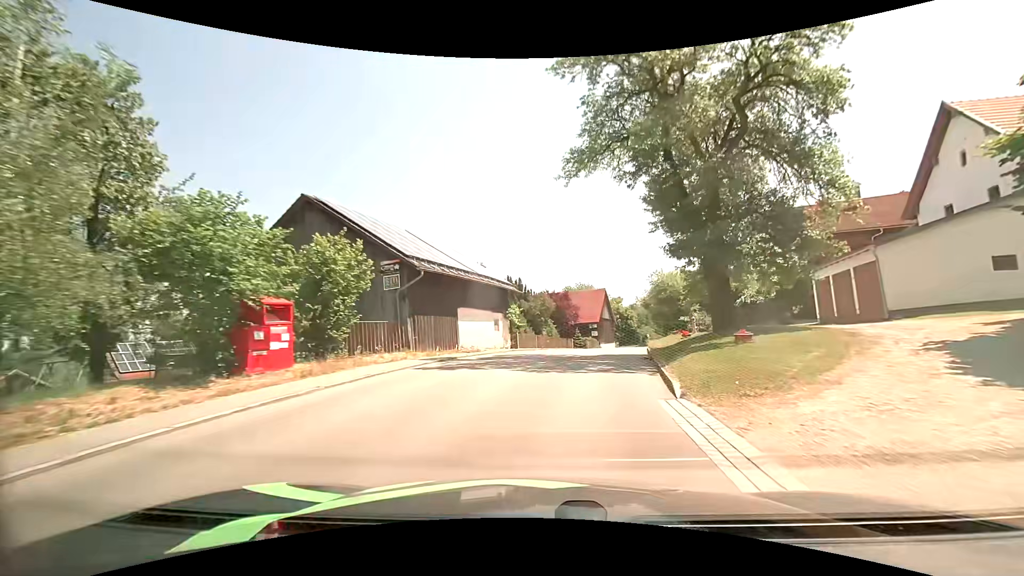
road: secondary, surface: asphalt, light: Day
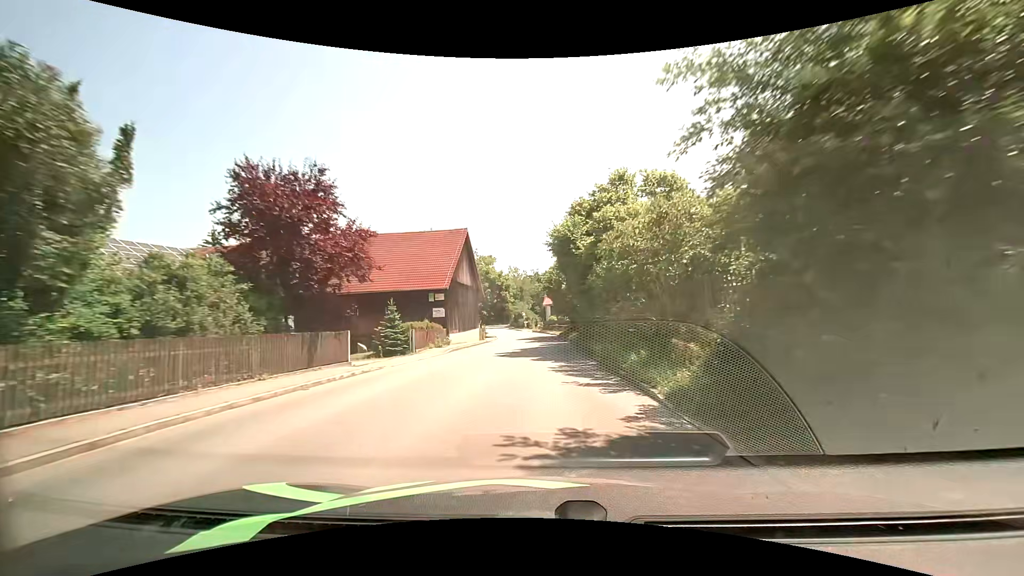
(+4.9, +35.9) m; +14°
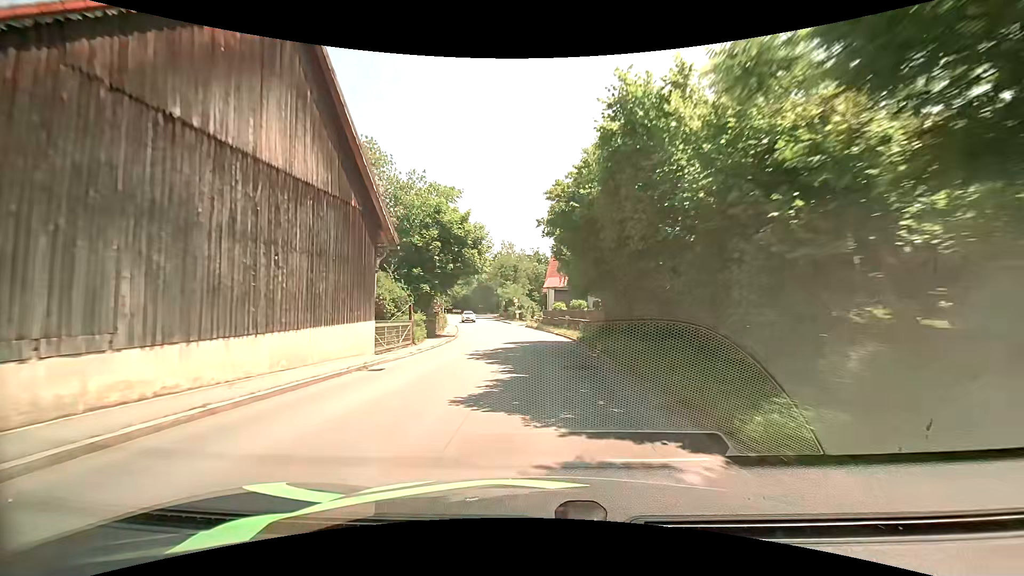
(+0.5, +29.1) m; +1°
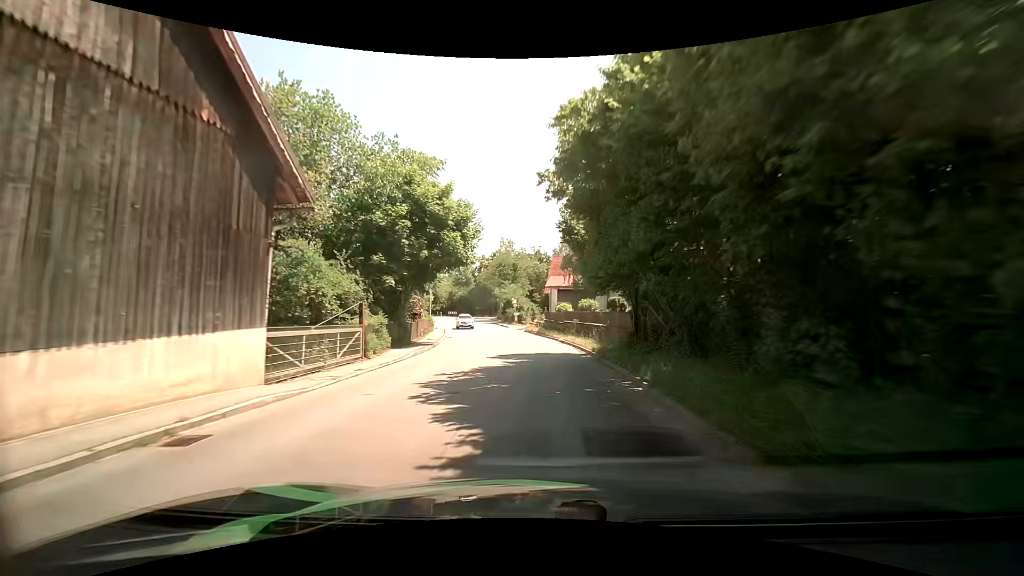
(0.0, +7.2) m; 0°
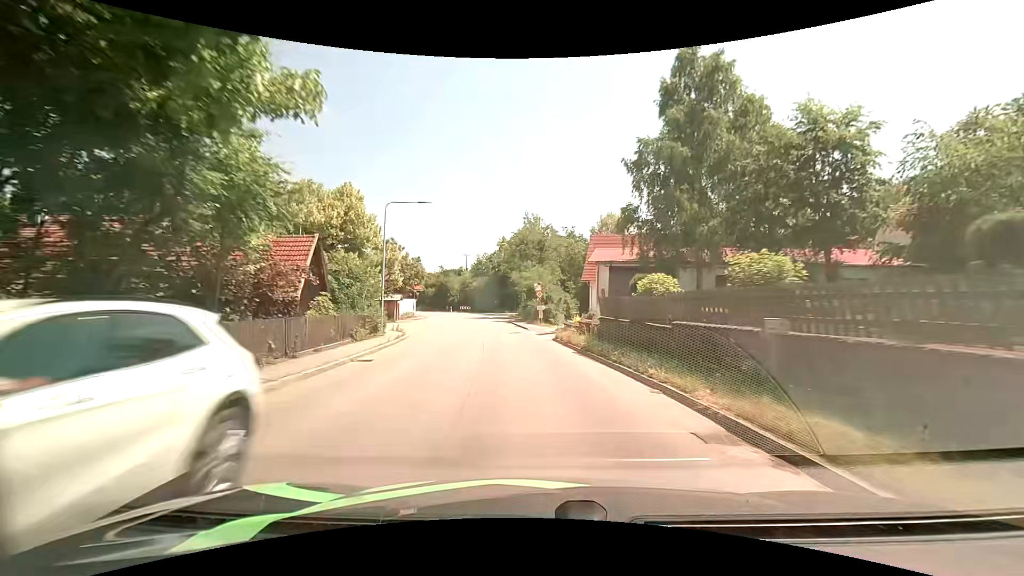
(-0.4, +22.3) m; -4°
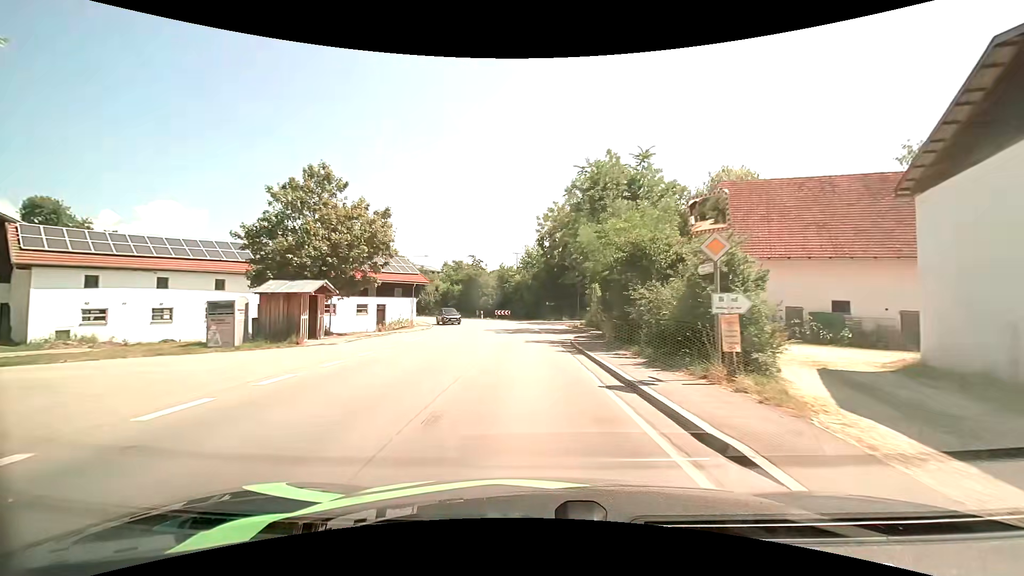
(-1.8, +29.8) m; -6°
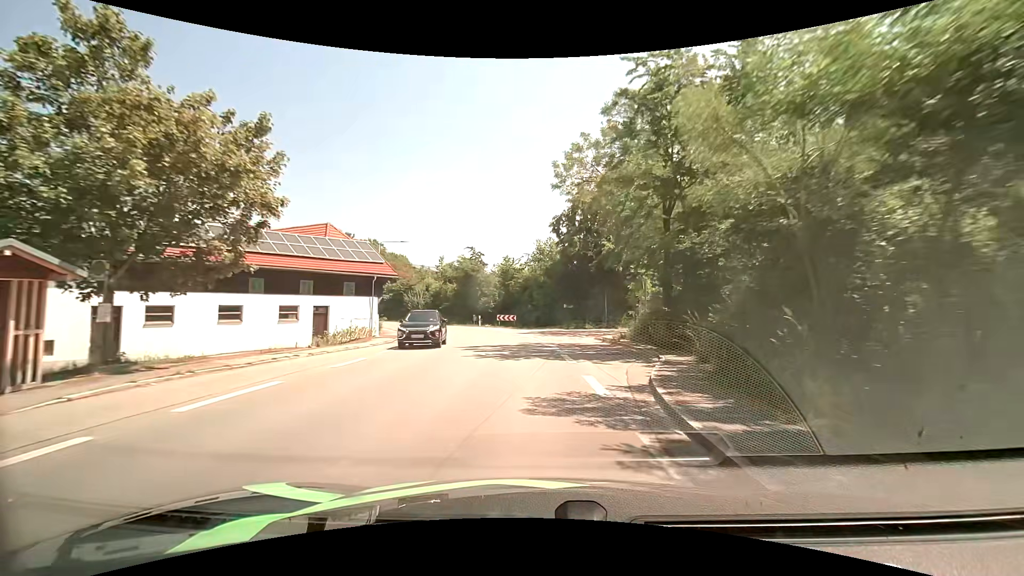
(-0.3, +14.2) m; -2°
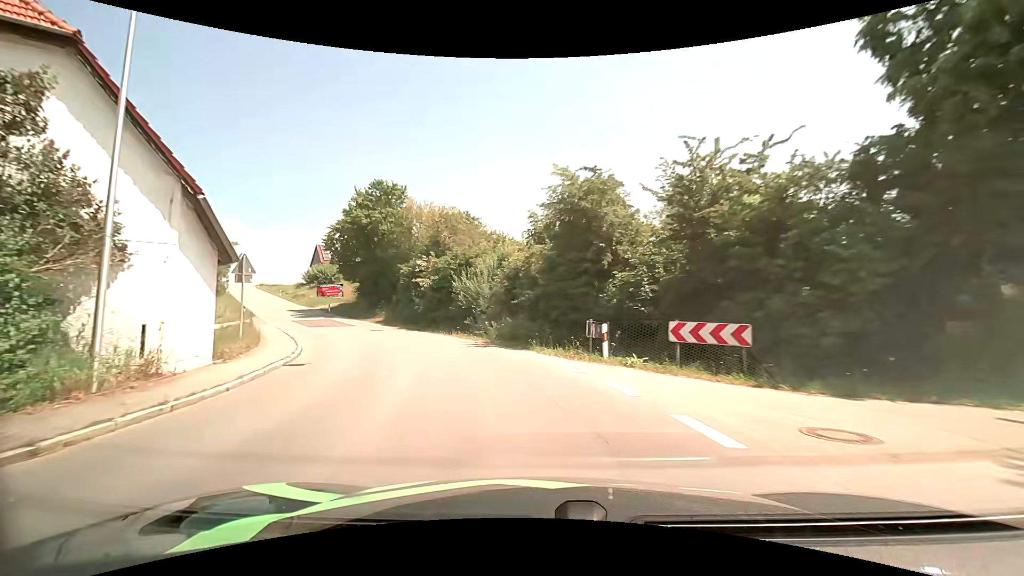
(-2.8, +33.6) m; -15°
(-1, +10) (-4, +19) (-9, +28) (-14, +37) (-20, +45) (-26, +53) (-32, +61) (-38, +69) (-44, +77) (-50, +85) m
